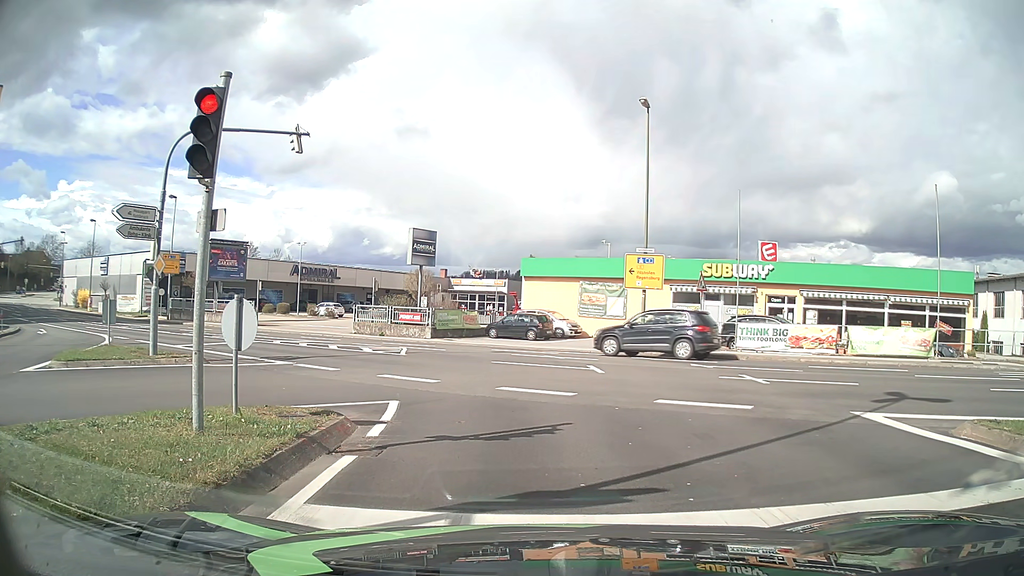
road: tertiary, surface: asphalt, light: Day
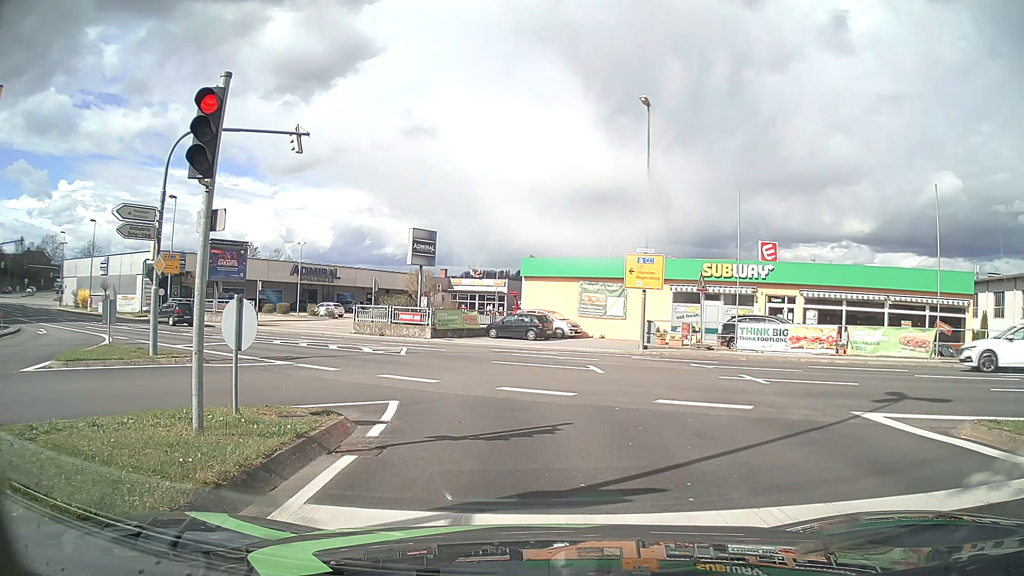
(0.0, 0.0) m; 0°
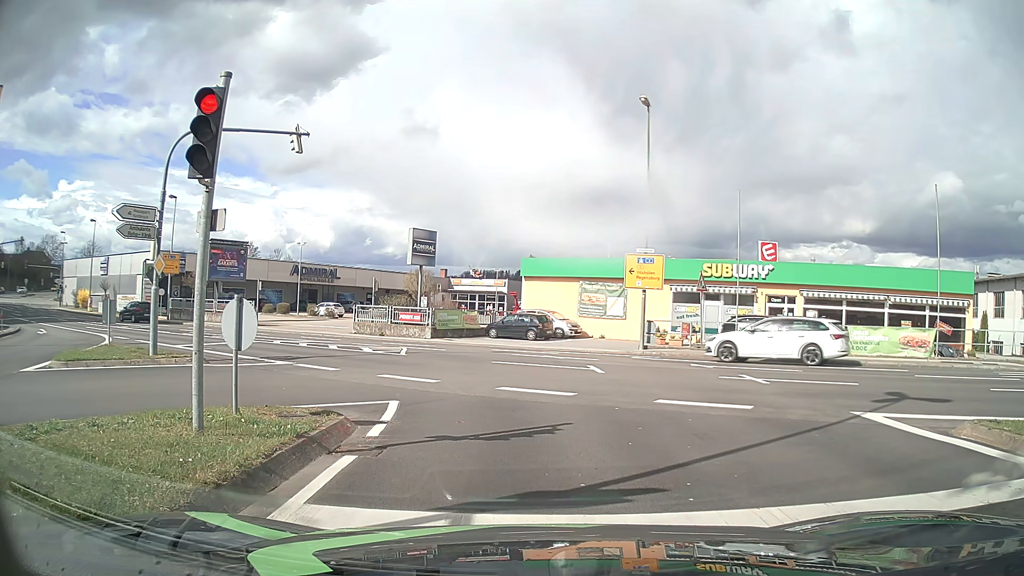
(0.0, 0.0) m; 0°
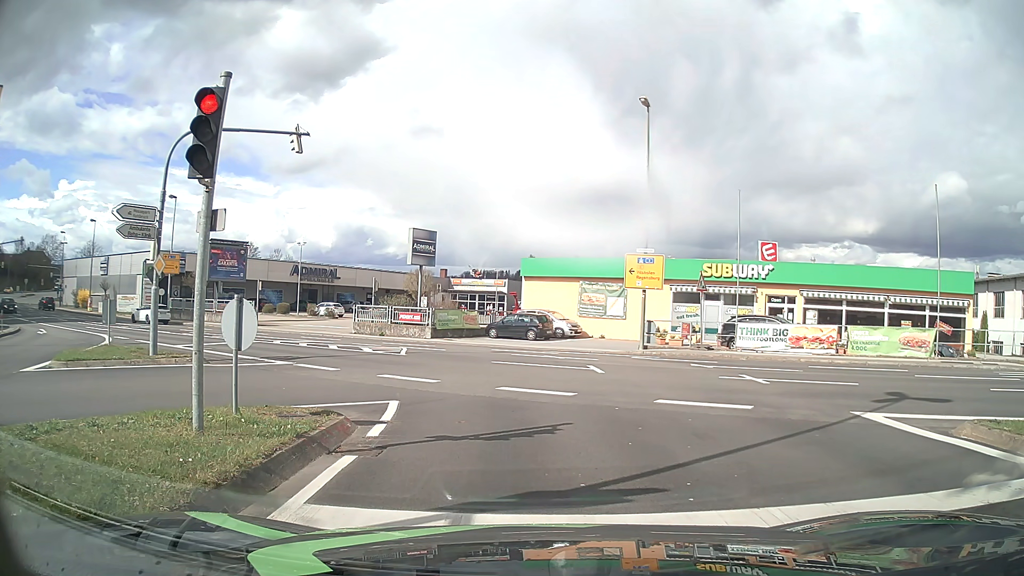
(0.0, 0.0) m; 0°
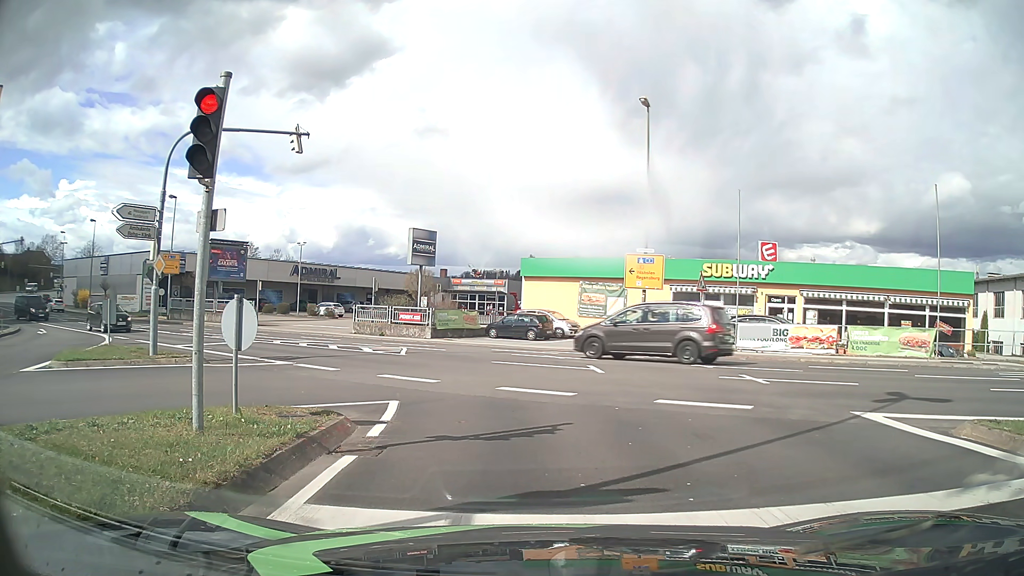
(0.0, 0.0) m; 0°
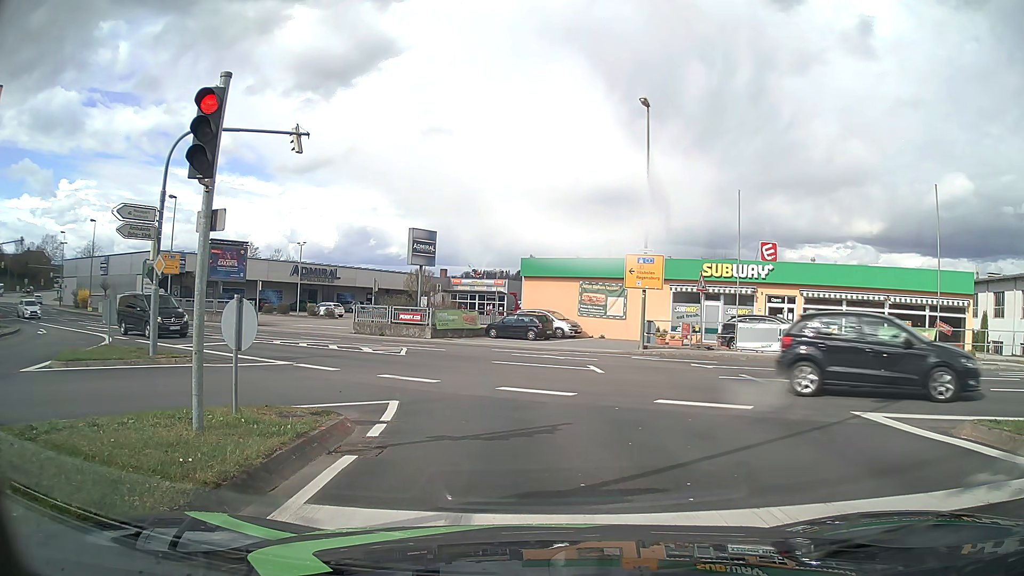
(0.0, 0.0) m; 0°
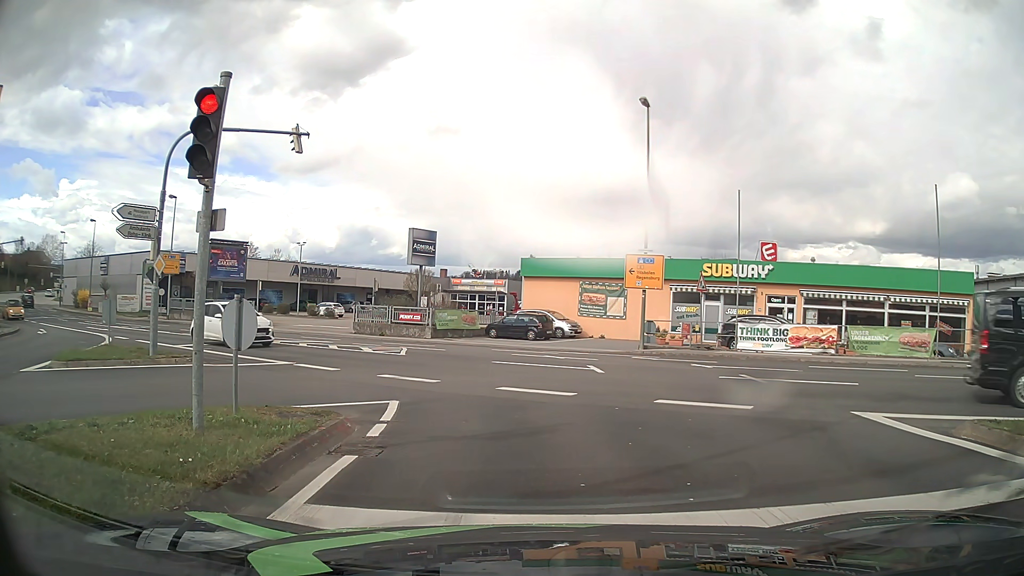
(0.0, 0.0) m; 0°
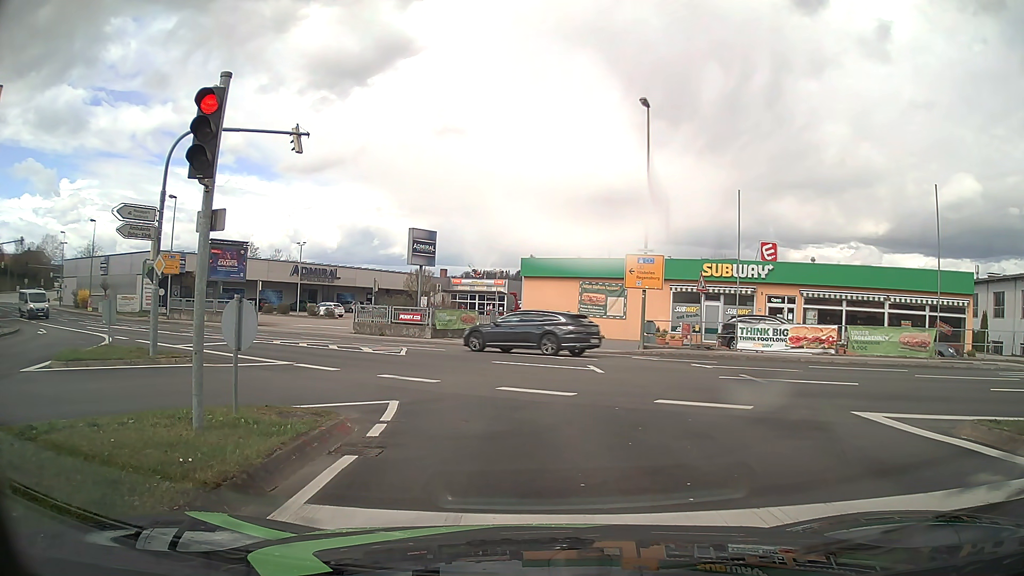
(0.0, 0.0) m; 0°
